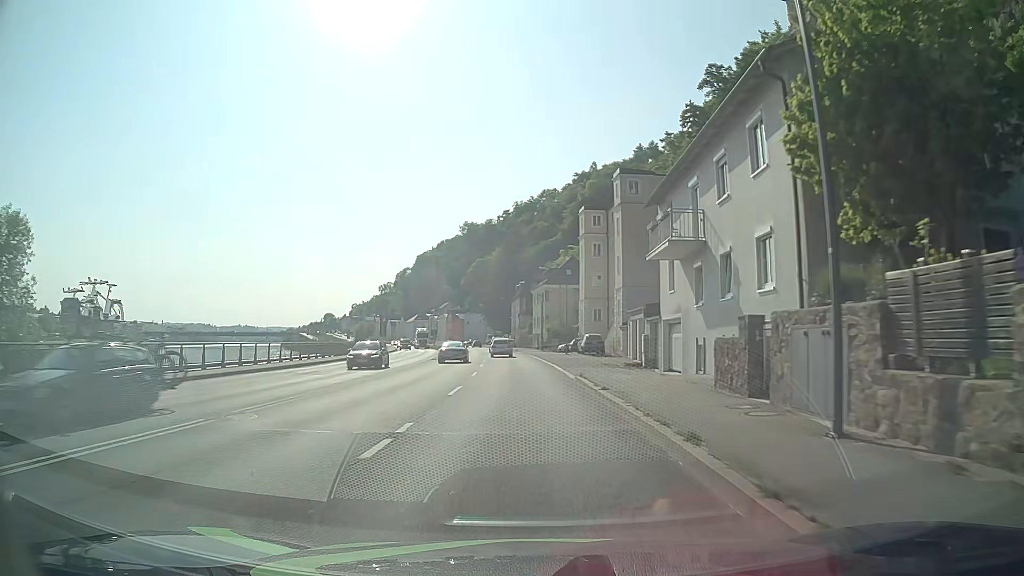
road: primary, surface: asphalt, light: Day
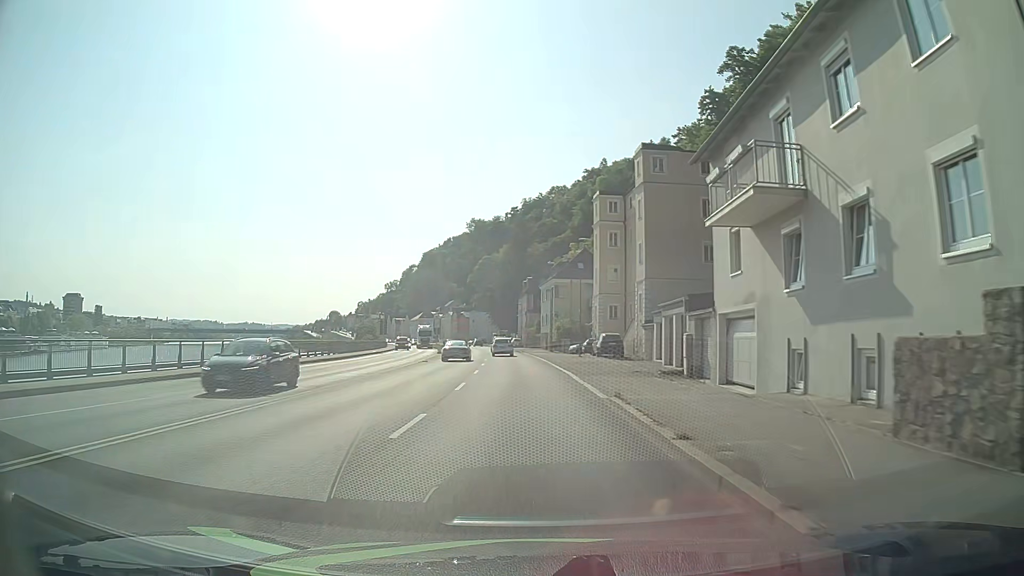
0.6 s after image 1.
(-0.1, +7.6) m; -1°
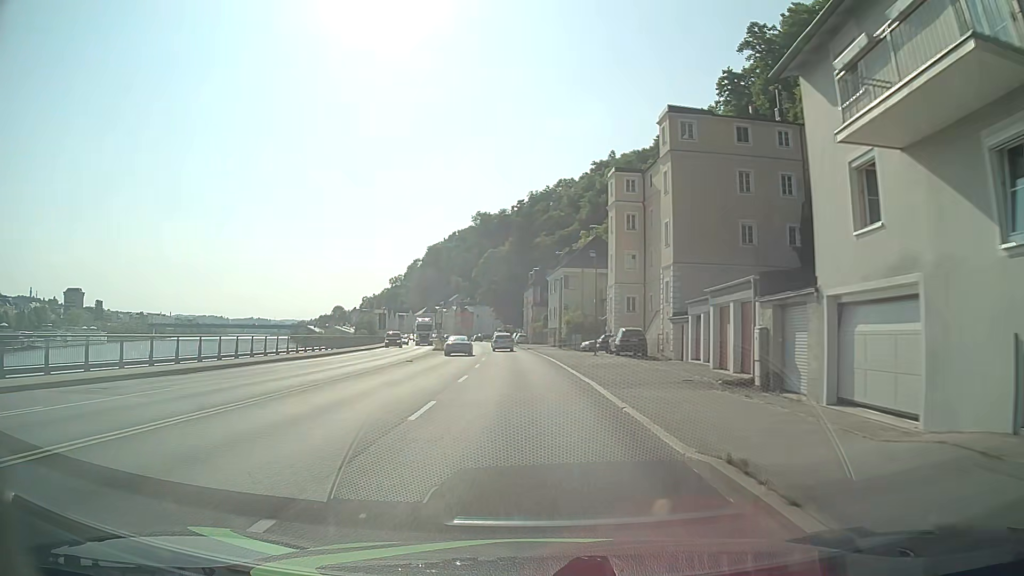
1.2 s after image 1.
(0.0, +7.6) m; 0°
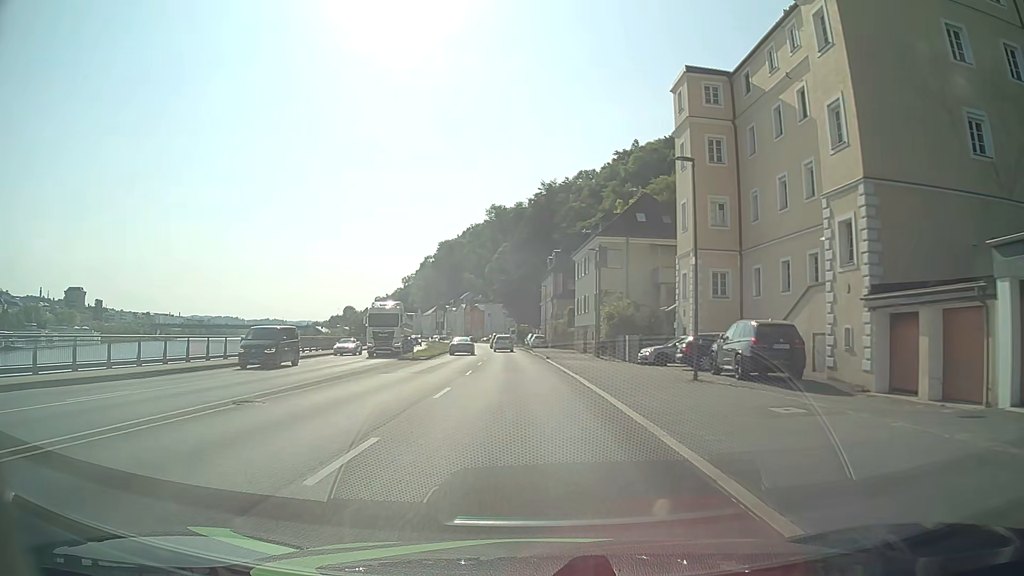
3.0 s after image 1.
(-0.3, +22.9) m; -1°
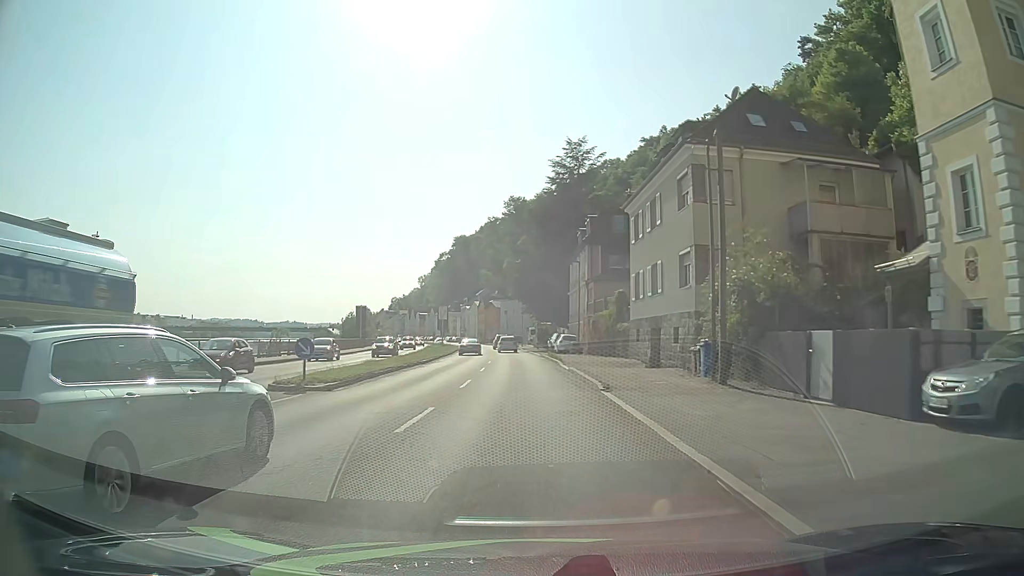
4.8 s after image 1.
(-0.4, +23.0) m; -2°
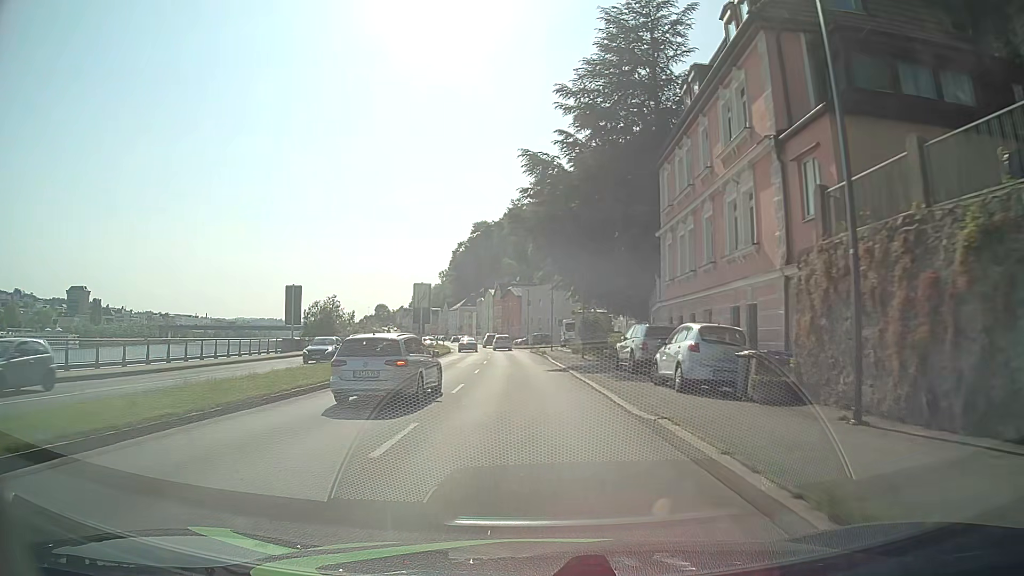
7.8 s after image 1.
(-0.6, +38.3) m; -2°
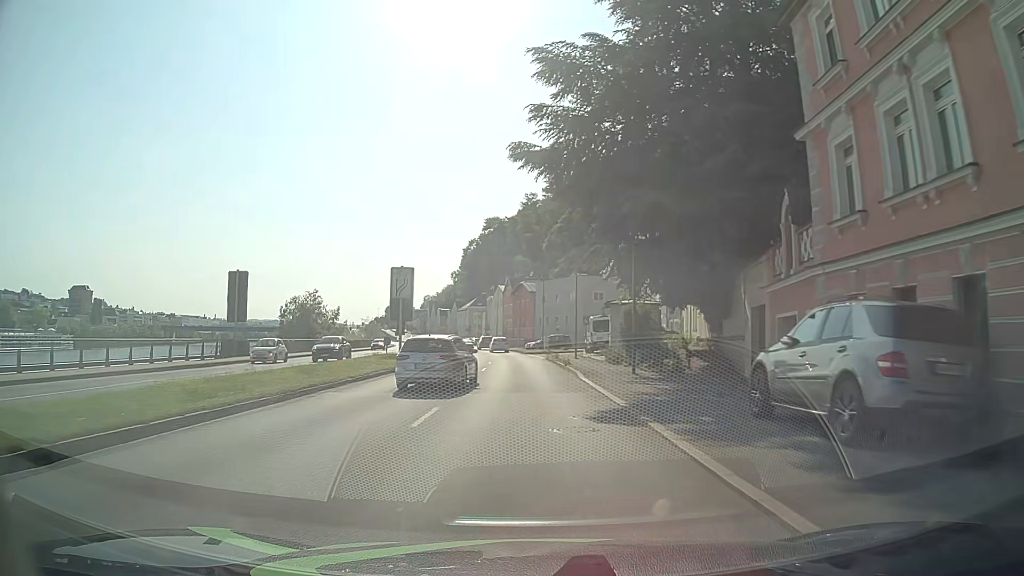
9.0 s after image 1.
(-0.1, +15.3) m; -1°
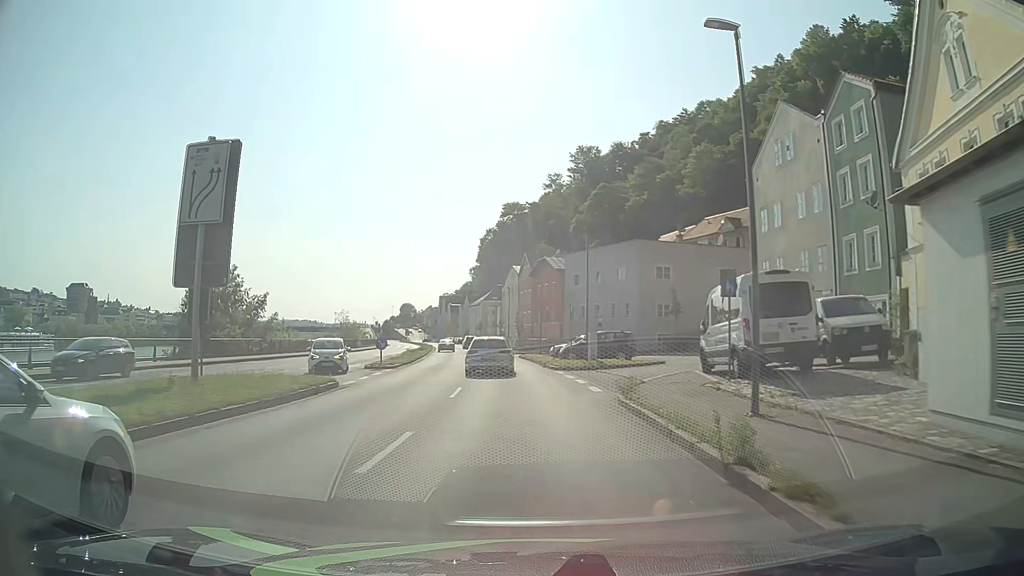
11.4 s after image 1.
(-0.6, +30.6) m; -2°
(0, +10) (-1, +20) (-1, +30) (-2, +40) (-3, +50) (-4, +60) (-6, +70) (-7, +80) (-8, +90) (-10, +99) m
